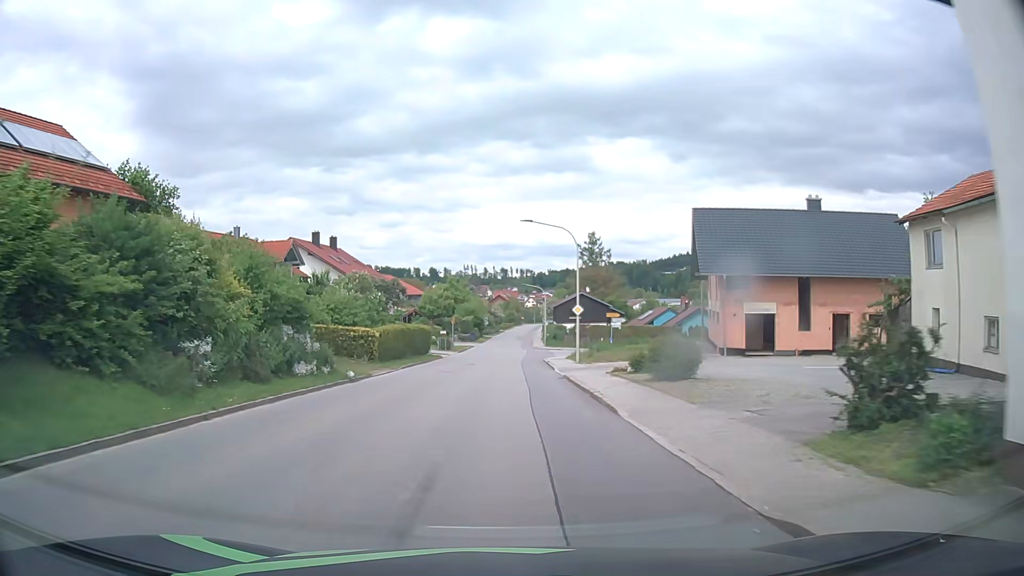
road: tertiary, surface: asphalt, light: Day
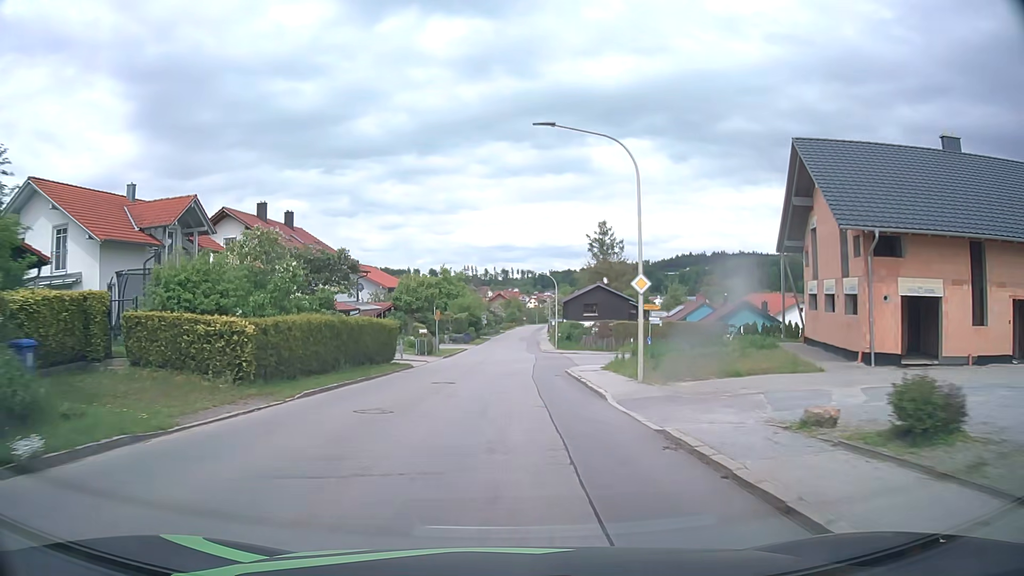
(-0.3, +15.9) m; -1°
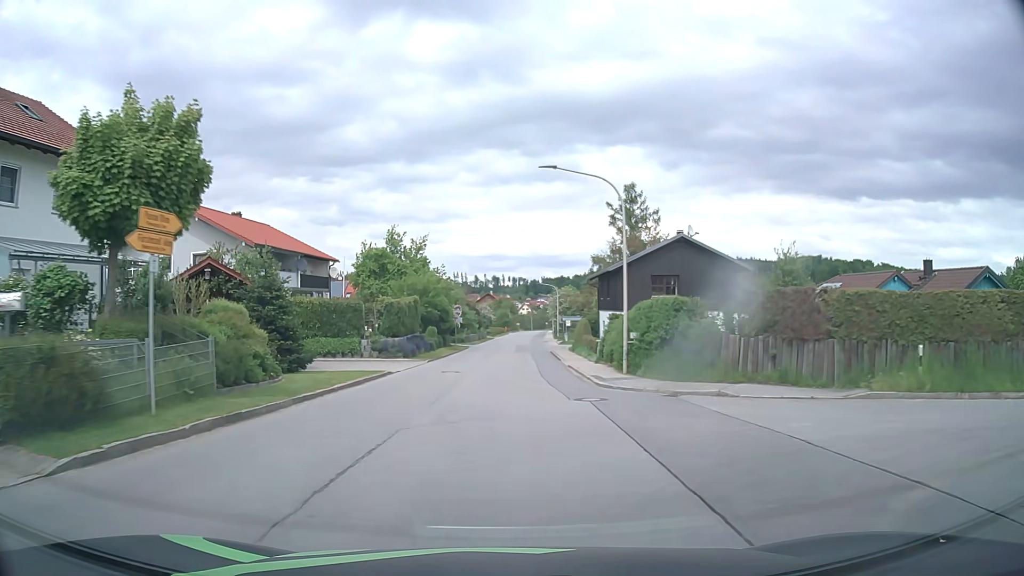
(+0.2, +39.6) m; +1°
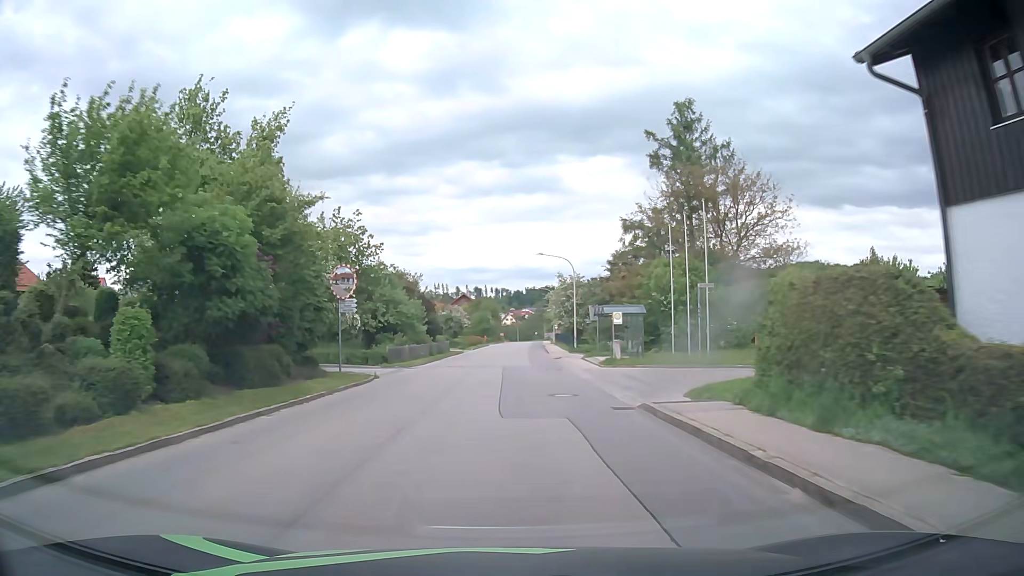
(+0.3, +39.6) m; +1°
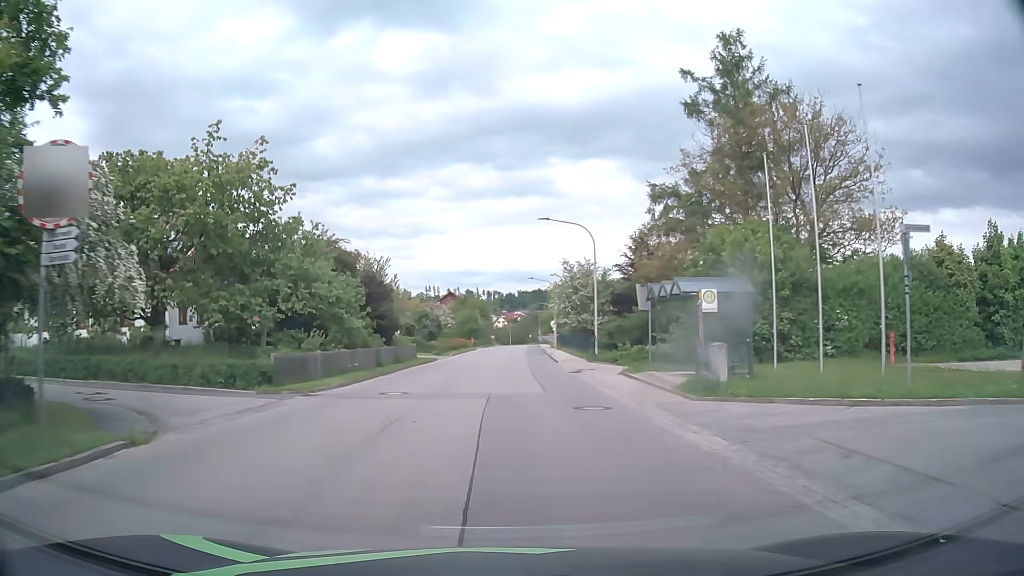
(+0.1, +15.8) m; +1°
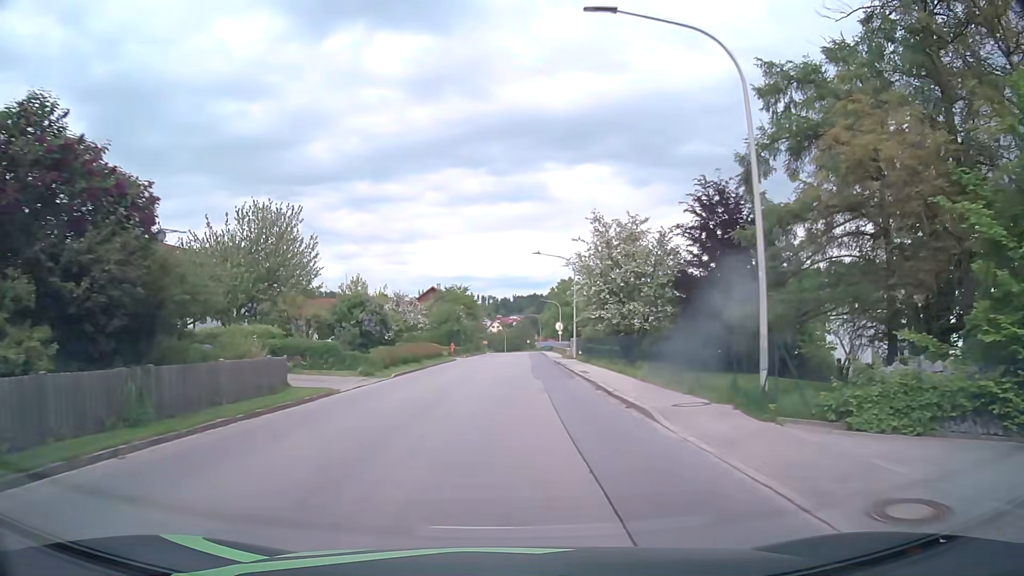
(+0.1, +23.7) m; 0°
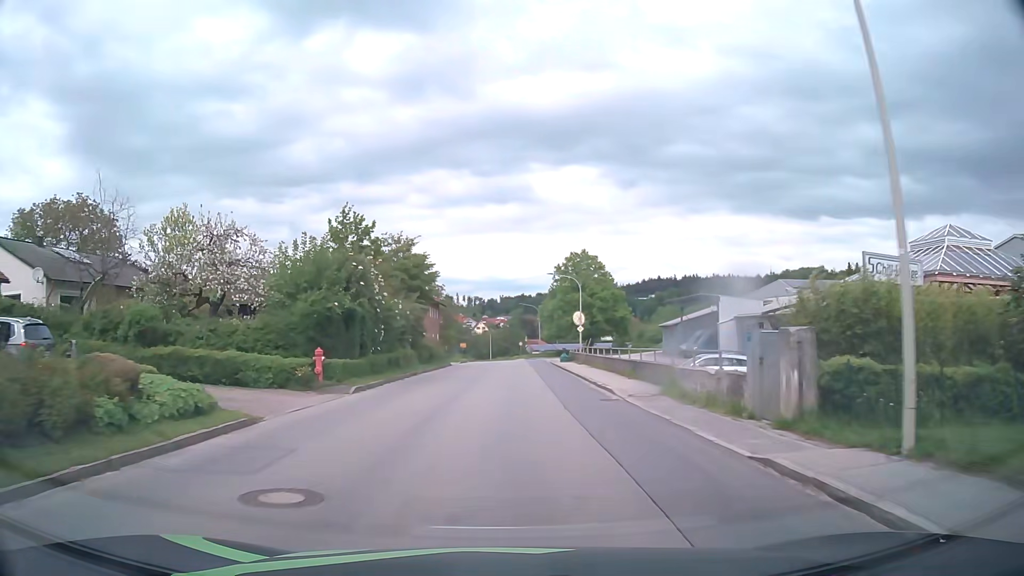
(+0.3, +39.5) m; +1°
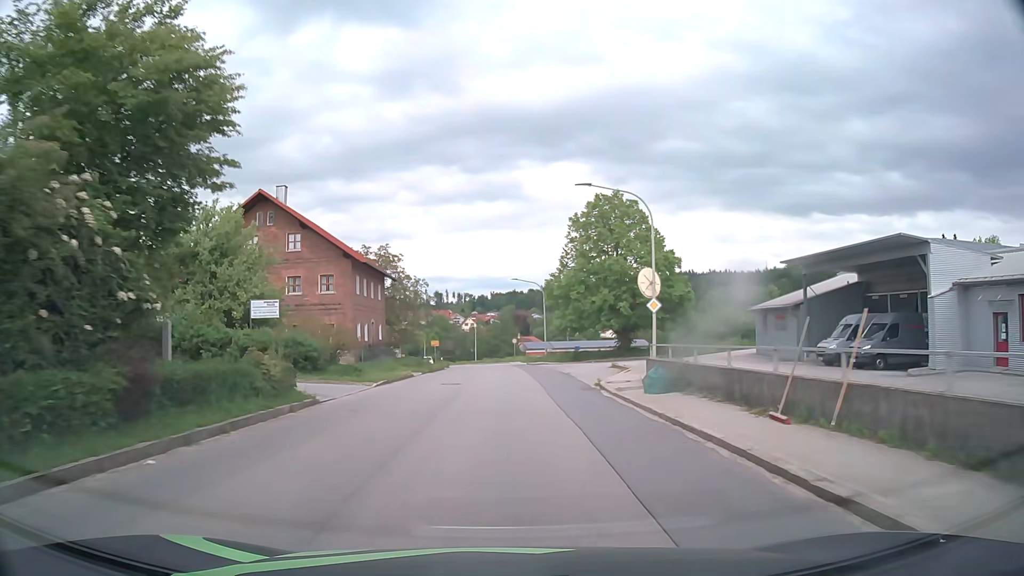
(+0.4, +31.7) m; +1°
(0, +10) (0, +20) (0, +30) (0, +40) (0, +50) (0, +60) (-1, +70) (-2, +80) (-3, +90) (-5, +100) m
